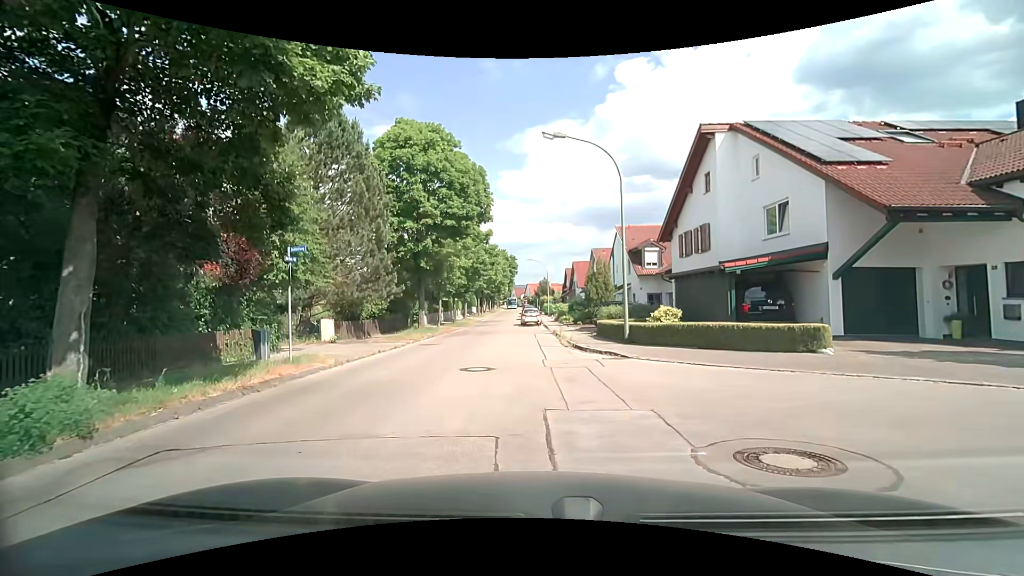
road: residential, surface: asphalt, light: Day
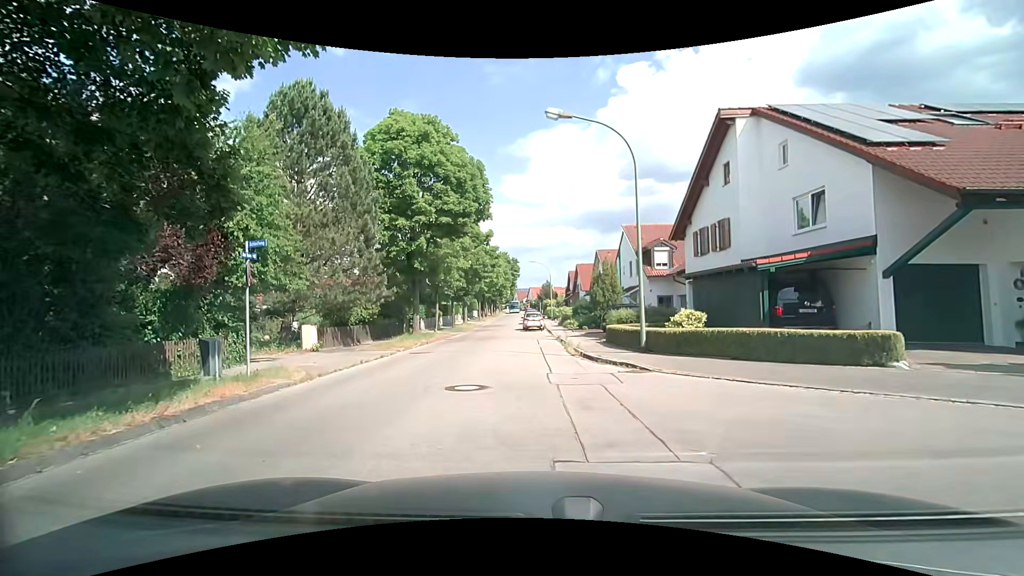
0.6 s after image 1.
(0.0, +2.3) m; 0°
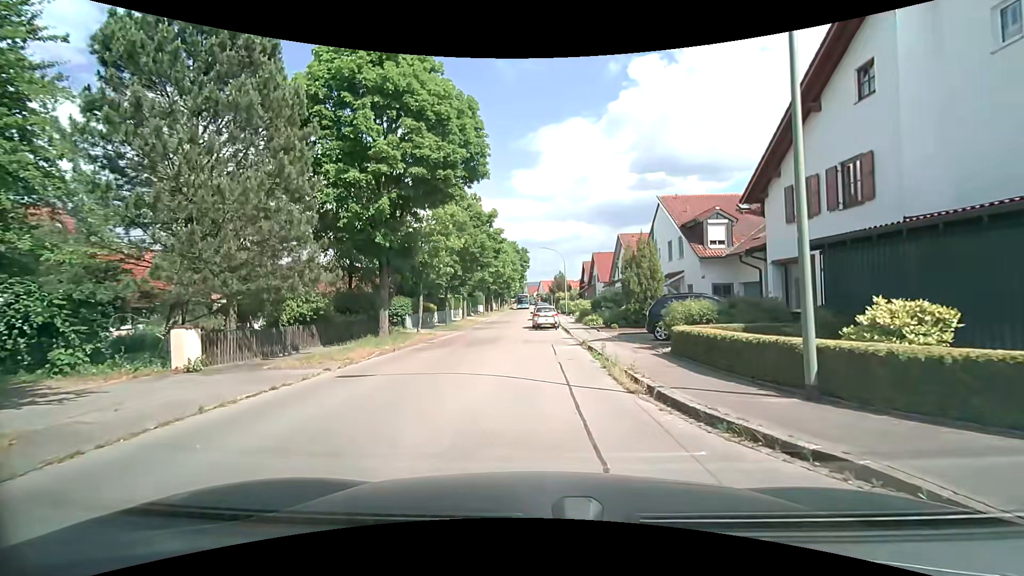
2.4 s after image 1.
(-0.2, +8.3) m; -1°
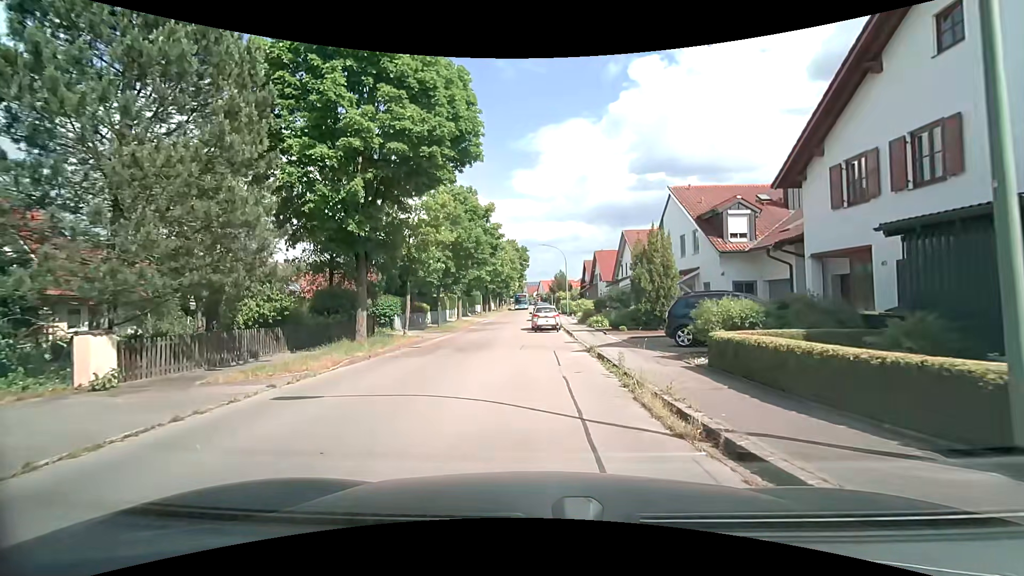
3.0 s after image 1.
(0.0, +2.7) m; +2°
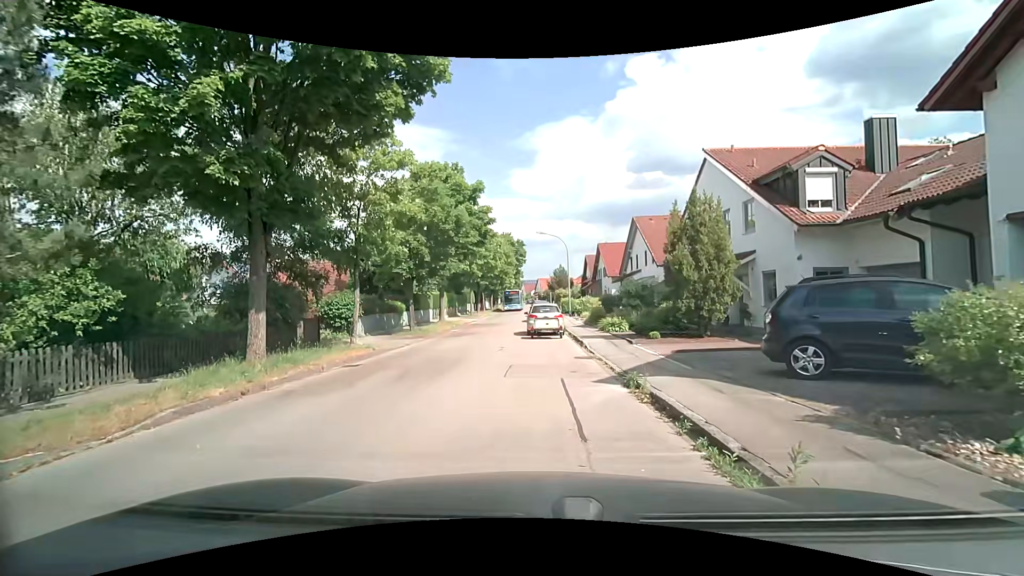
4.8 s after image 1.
(-0.2, +6.6) m; 0°
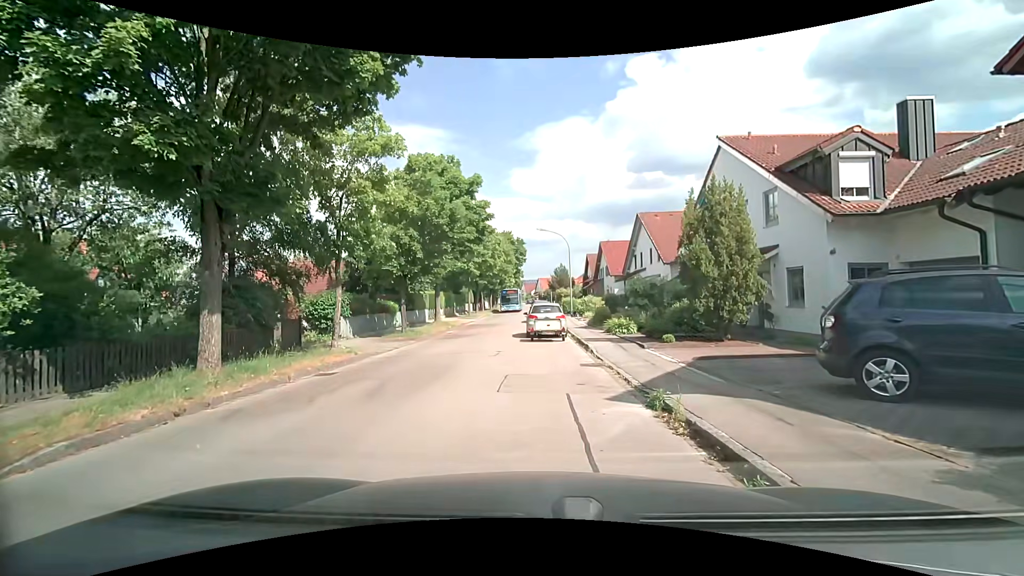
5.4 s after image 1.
(-0.1, +1.7) m; +2°
